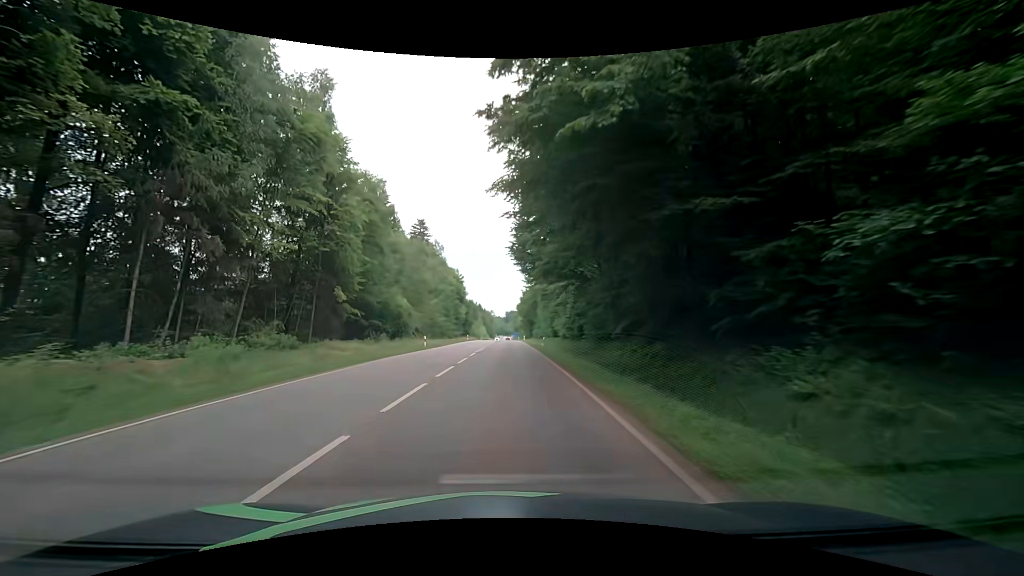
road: secondary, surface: asphalt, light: Day
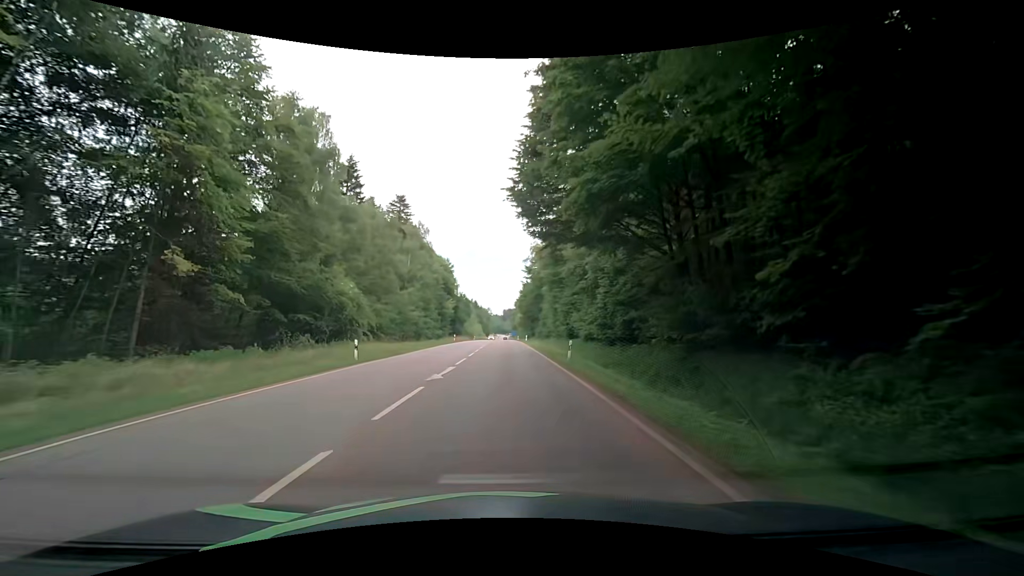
(0.0, +18.8) m; 0°
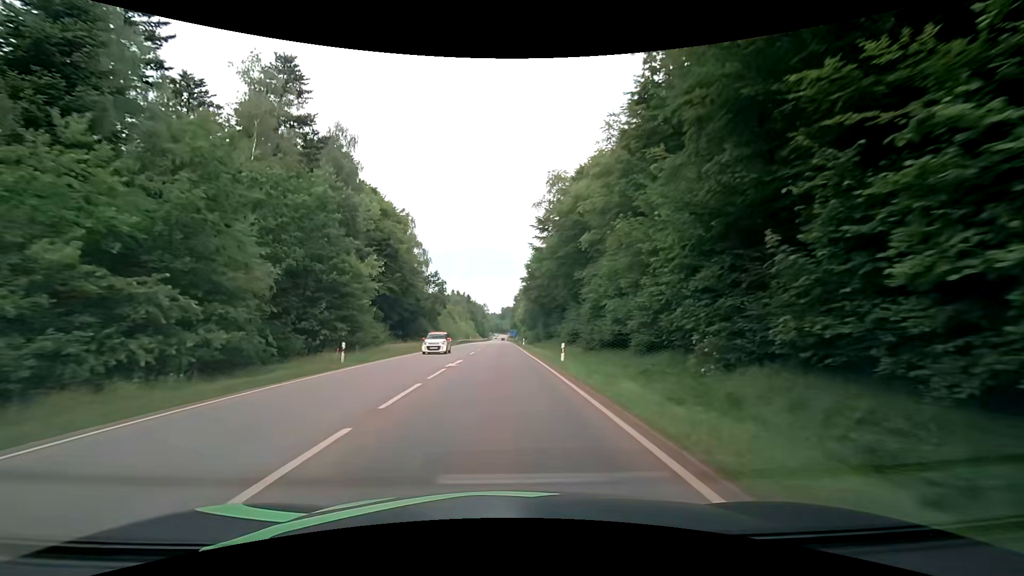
(+0.5, +47.3) m; +1°
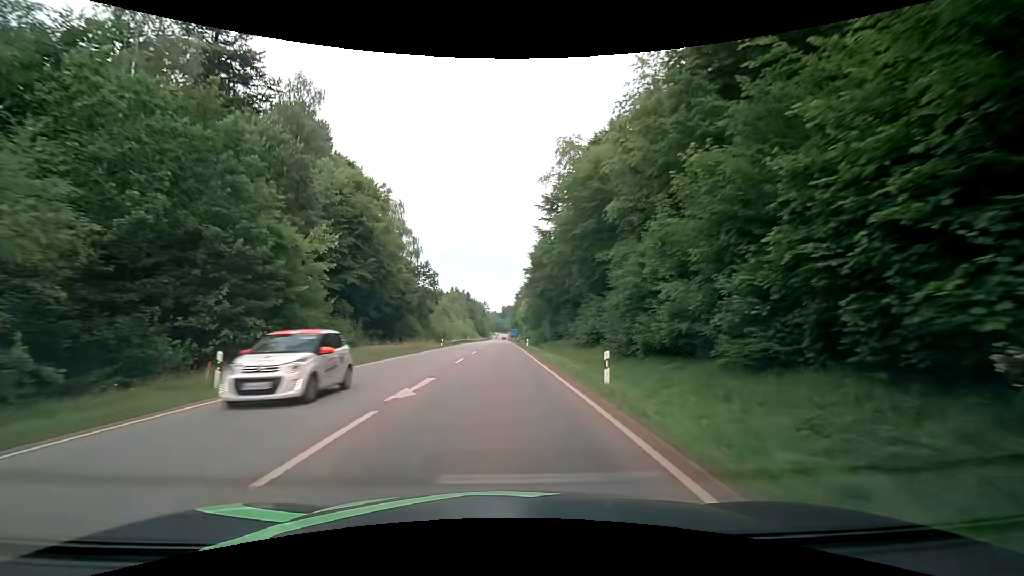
(0.0, +10.0) m; 0°
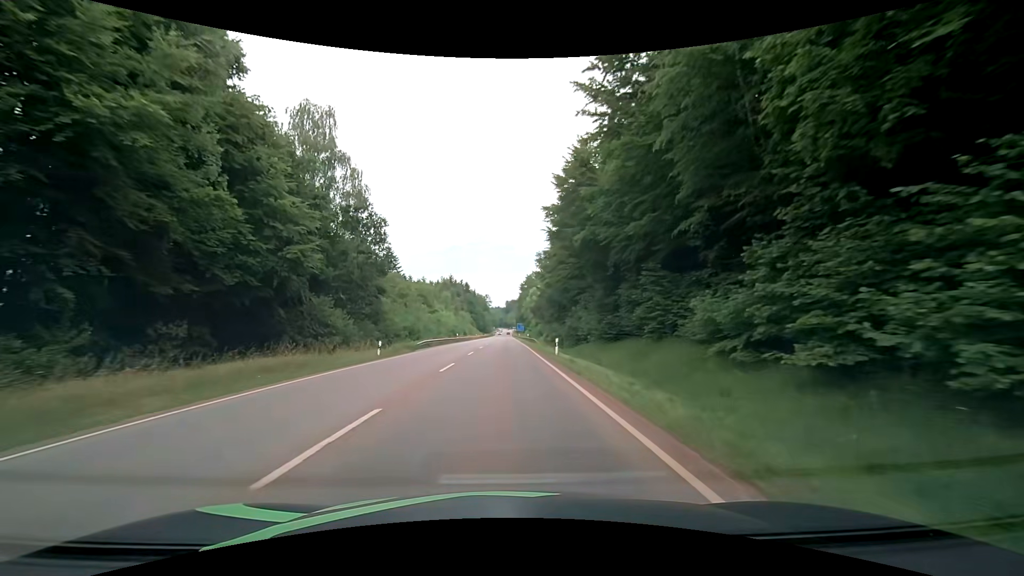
(-0.3, +30.8) m; 0°
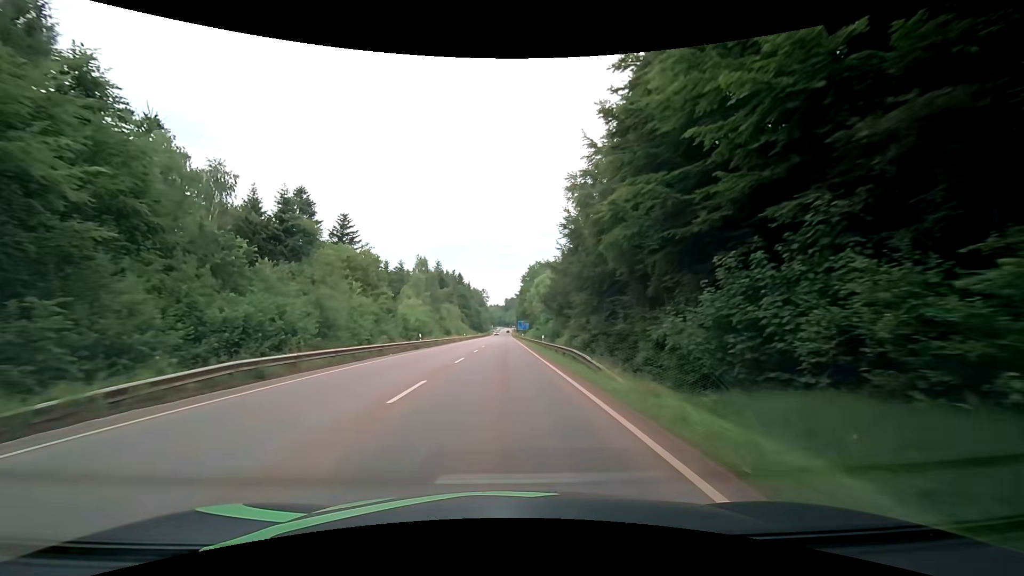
(-0.2, +31.6) m; 0°
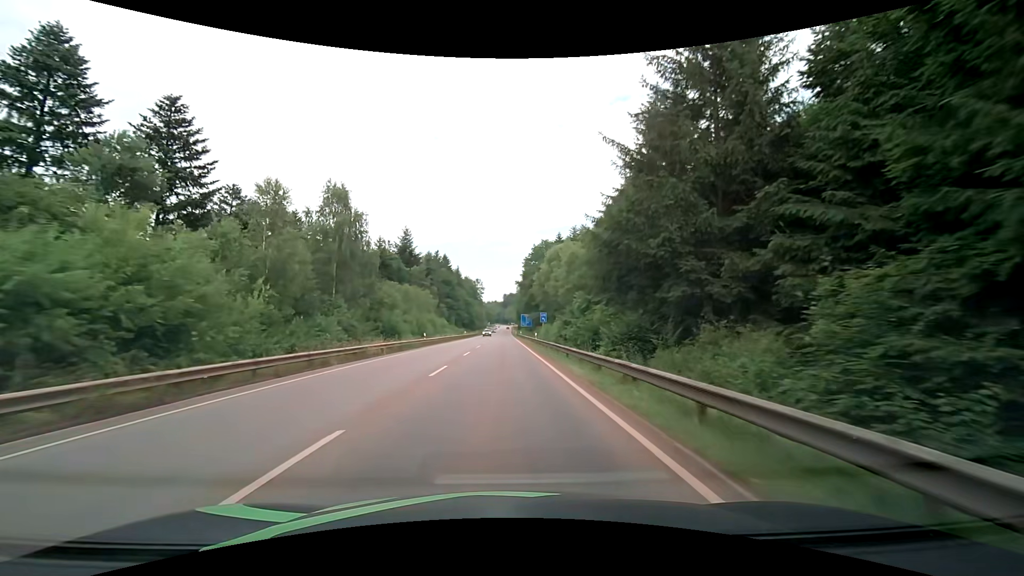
(+0.2, +42.9) m; 0°
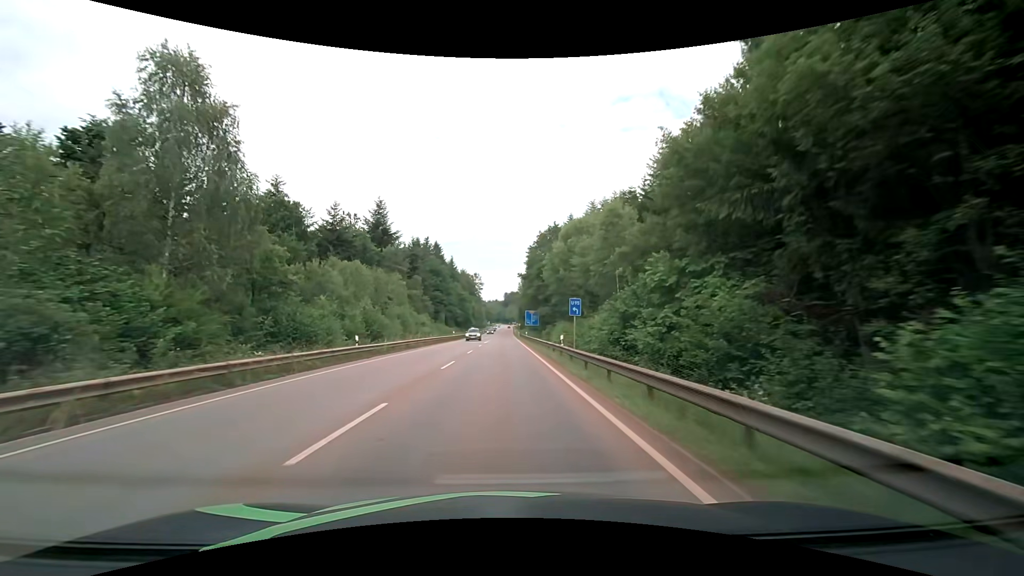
(0.0, +21.7) m; 0°
(0, +10) (0, +20) (0, +30) (0, +40) (0, +50) (0, +60) (0, +70) (0, +80) (0, +90) (0, +100) m
